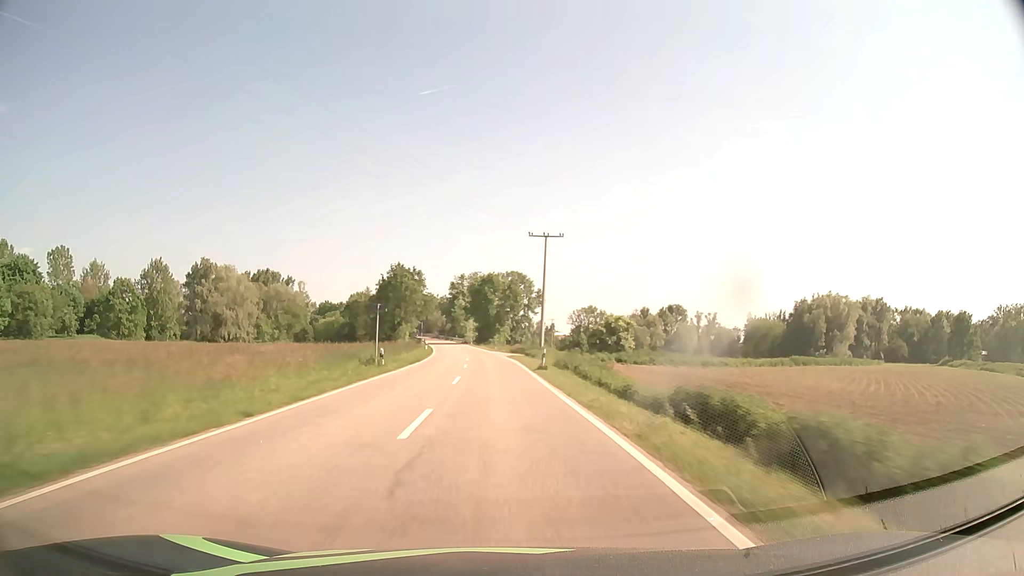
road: tertiary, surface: asphalt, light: Day
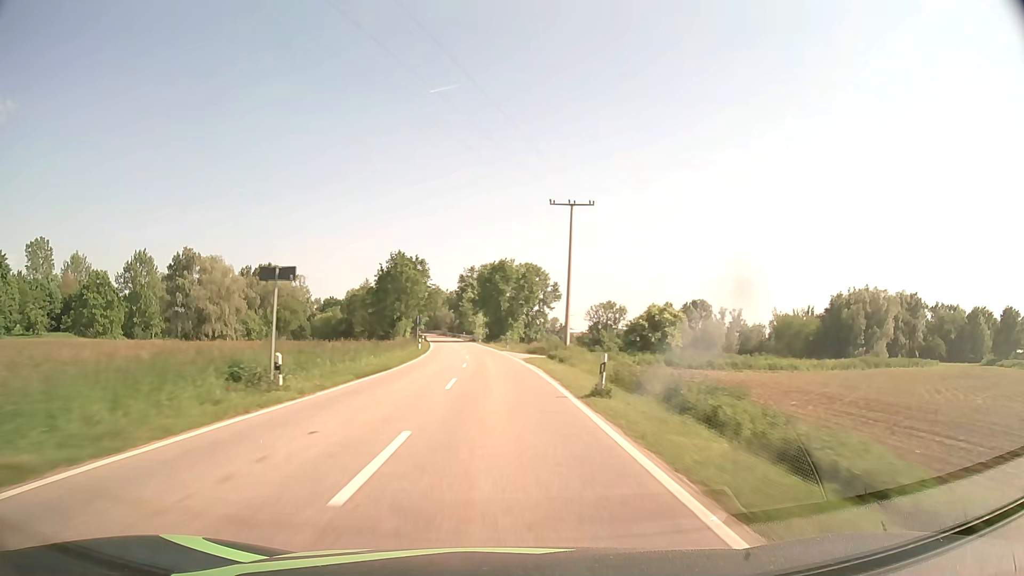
(-0.1, +15.8) m; -1°
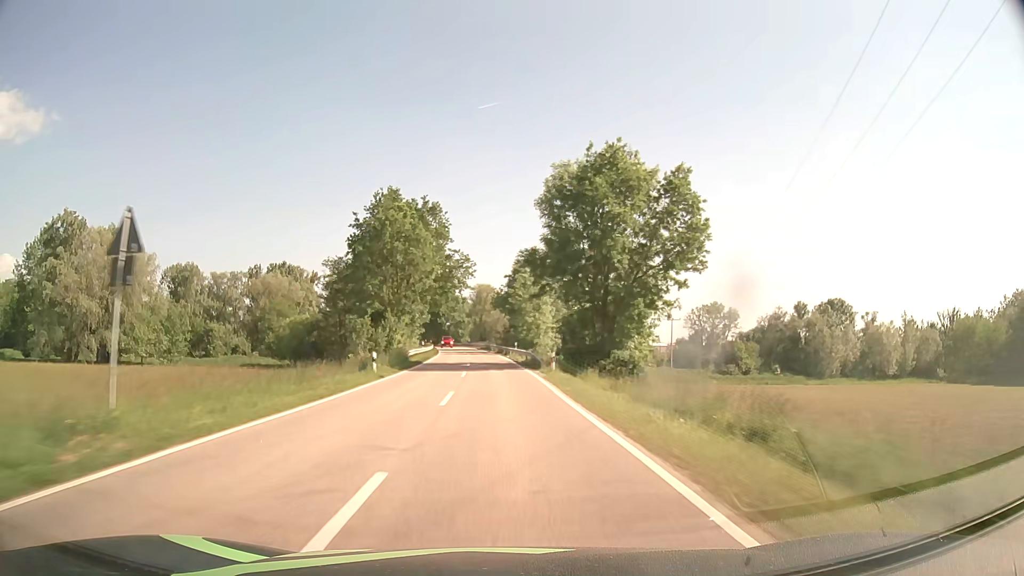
(-3.0, +63.0) m; -5°
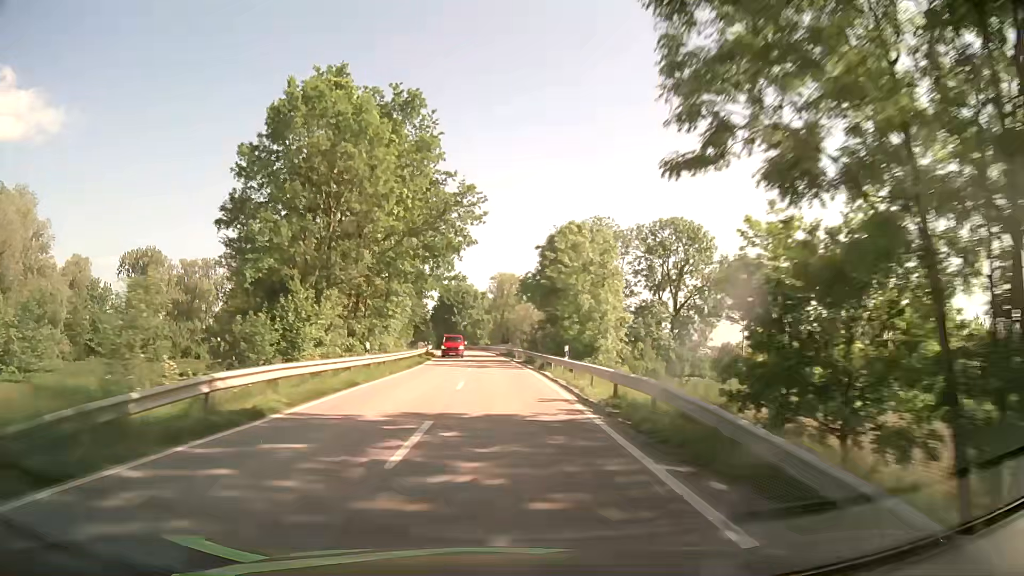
(-0.7, +31.5) m; -2°
(0, +10) (0, +20) (0, +30) (-1, +40) (-1, +50) (-2, +60) (-3, +70) (-4, +80) (-5, +90) (-6, +100) m
